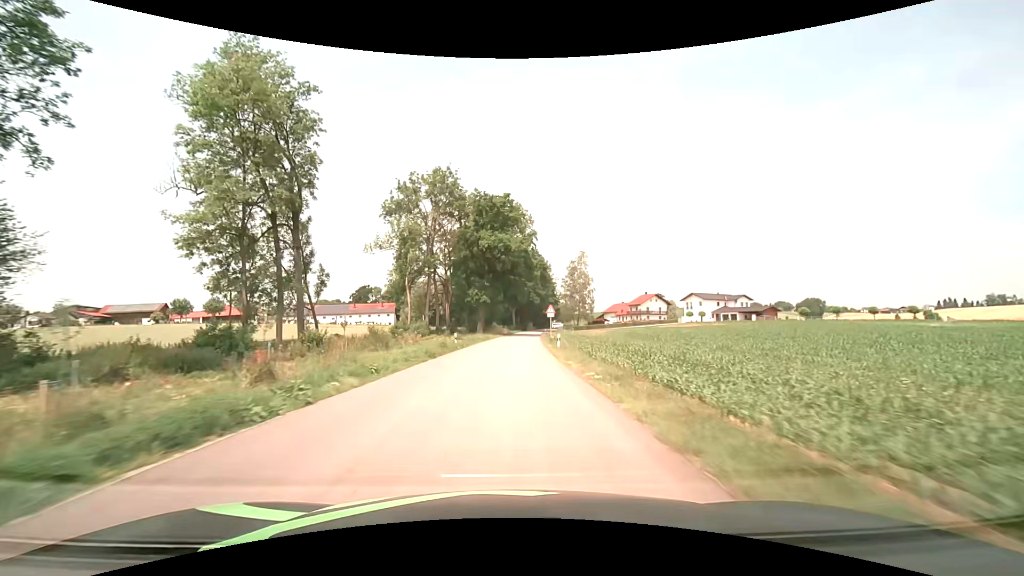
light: Day
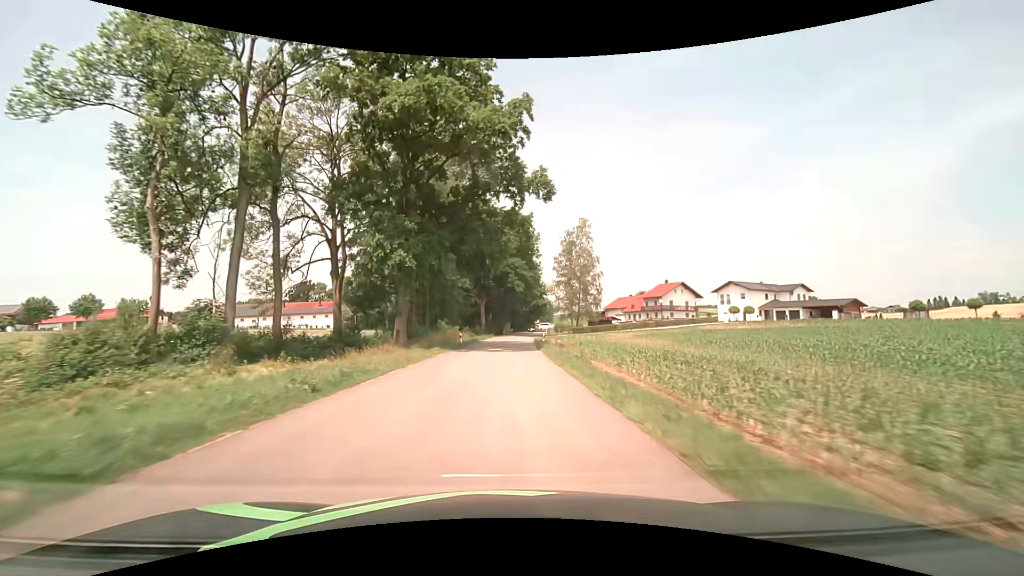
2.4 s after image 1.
(+1.4, +43.9) m; +3°
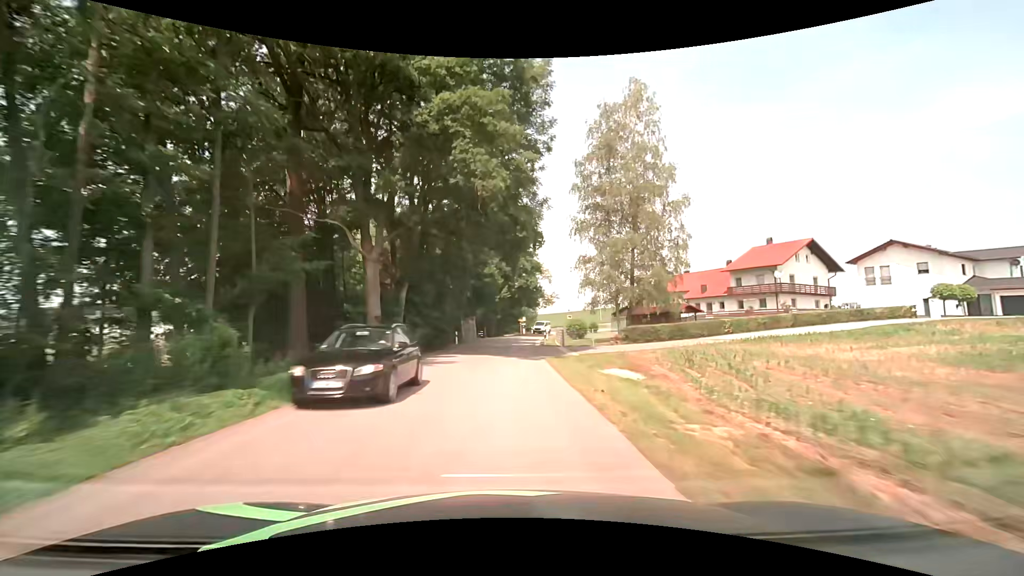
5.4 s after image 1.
(+1.4, +53.9) m; +3°
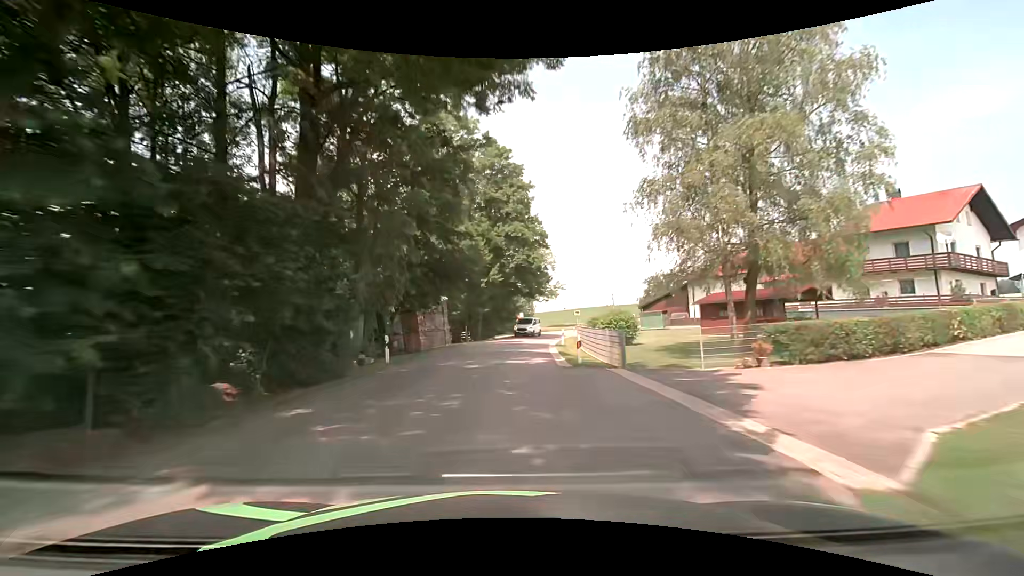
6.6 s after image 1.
(+0.1, +20.7) m; 0°
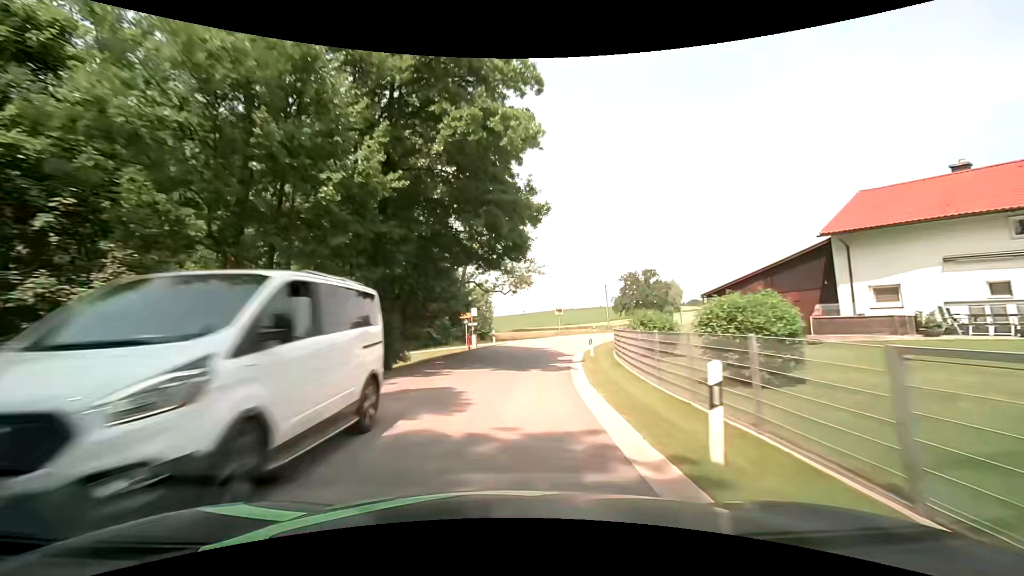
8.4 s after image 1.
(+1.1, +29.4) m; +5°
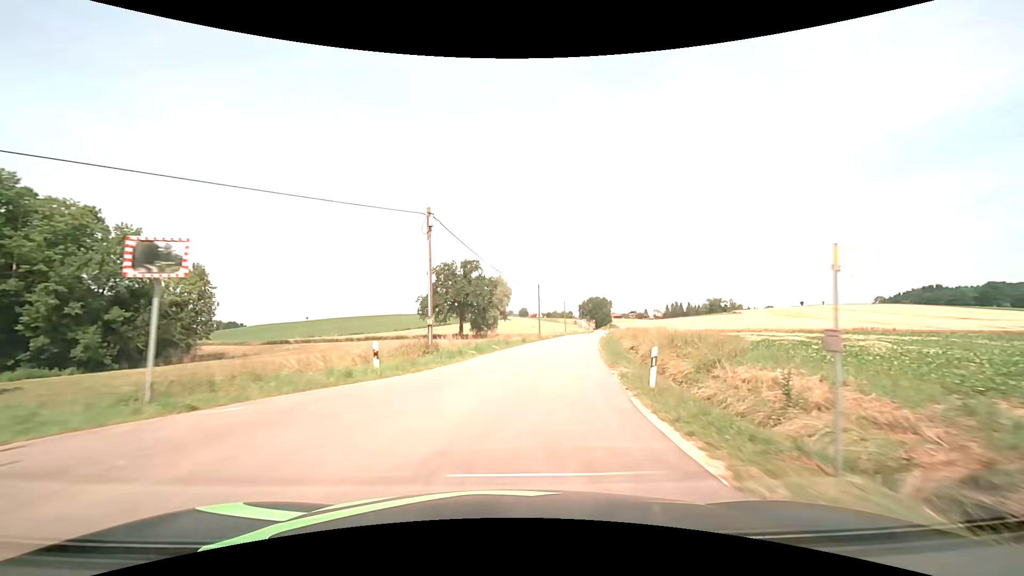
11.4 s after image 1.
(+7.9, +46.9) m; +22°
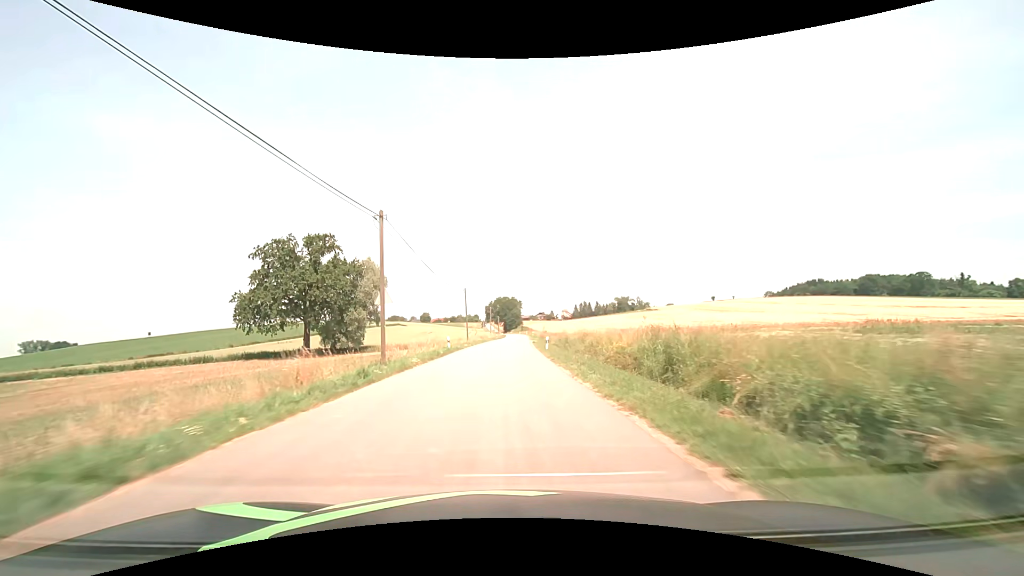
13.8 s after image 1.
(+5.0, +38.6) m; +11°
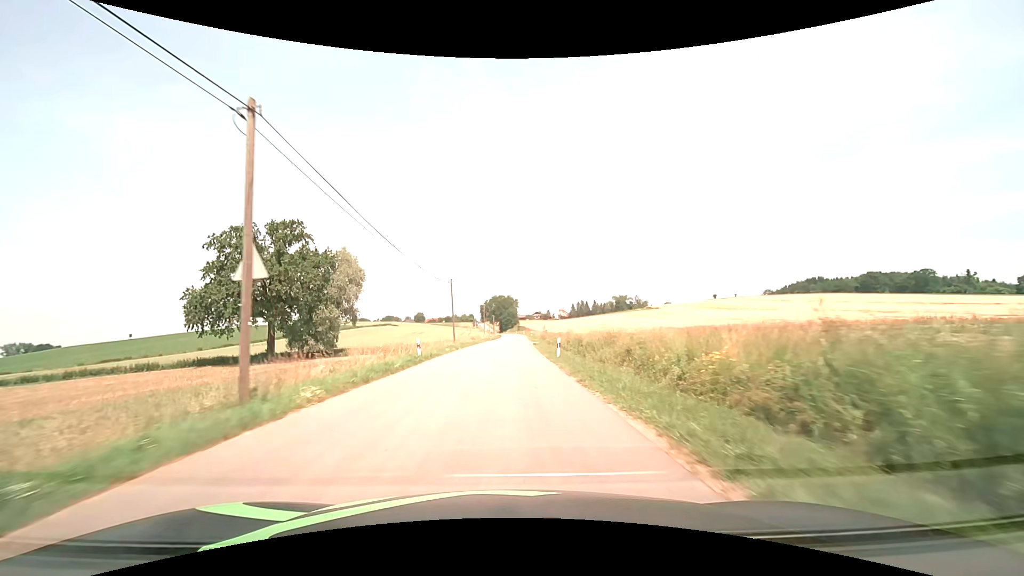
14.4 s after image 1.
(+0.1, +10.3) m; +1°
(0, +10) (0, +20) (0, +30) (0, +40) (0, +50) (+1, +60) (+1, +70) (+1, +80) (+1, +90) (+2, +100) m
